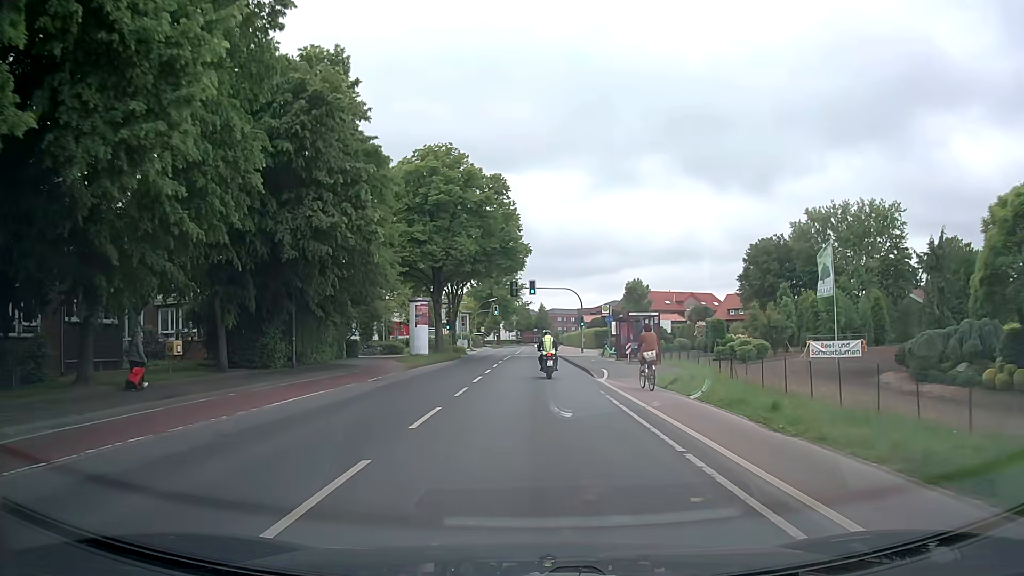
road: secondary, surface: asphalt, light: Day
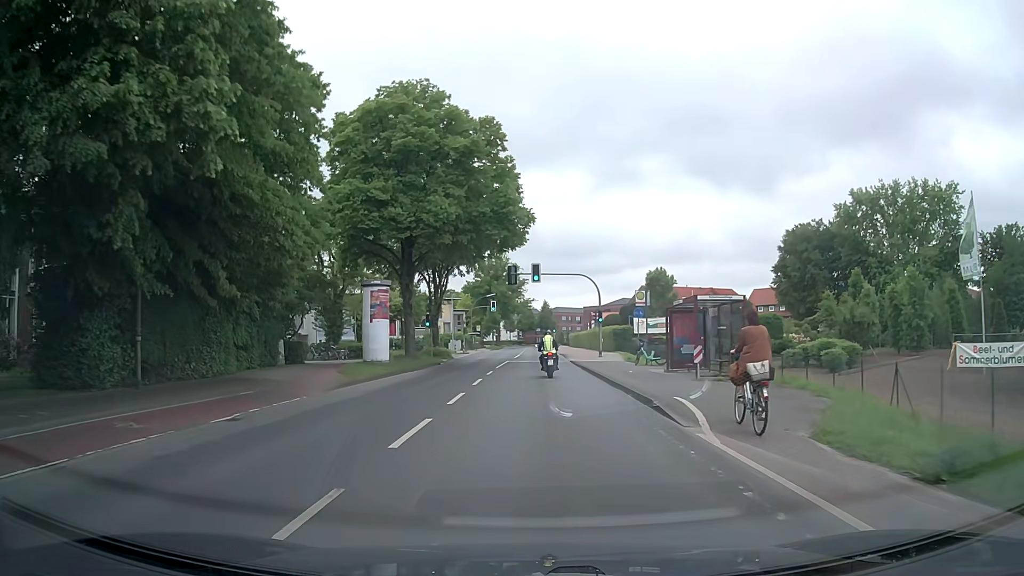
(0.0, +13.5) m; 0°
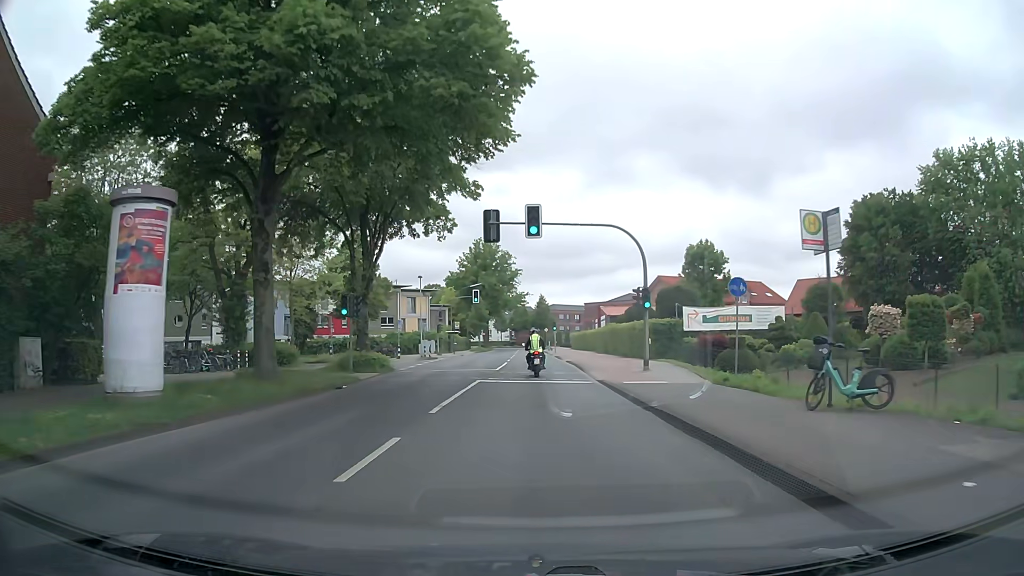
(+0.1, +20.4) m; +1°
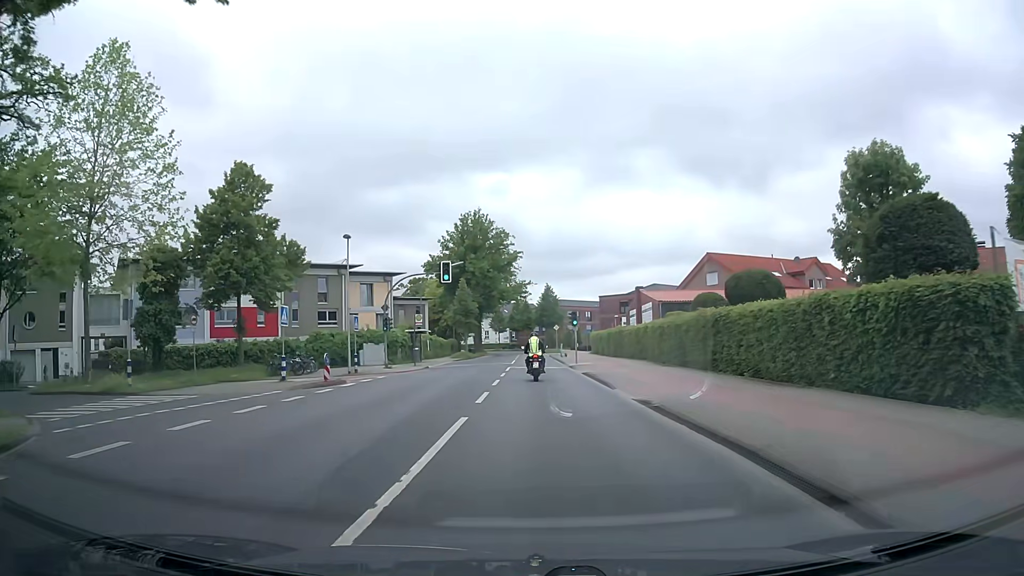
(-0.1, +26.8) m; 0°
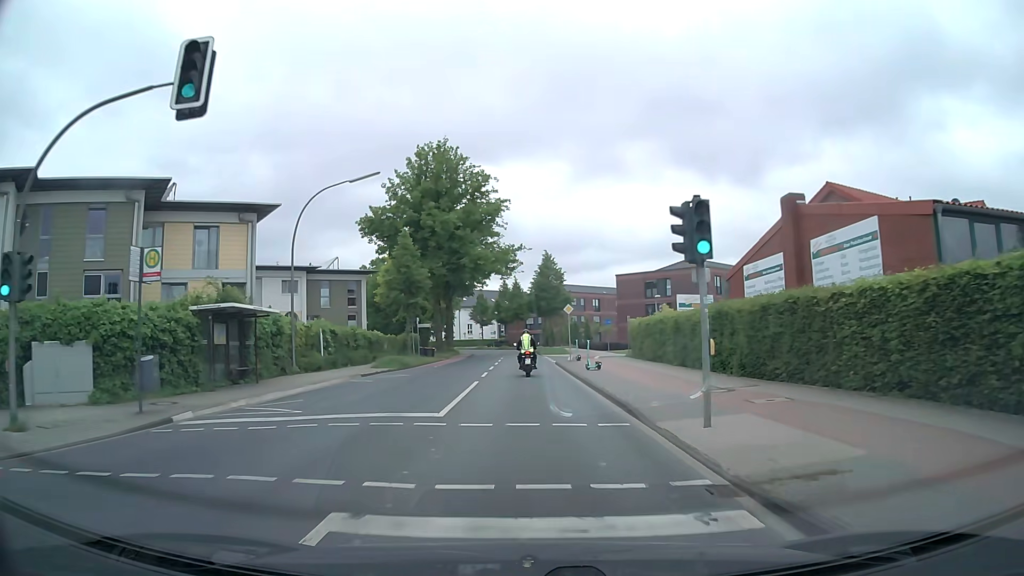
(+0.2, +32.8) m; 0°
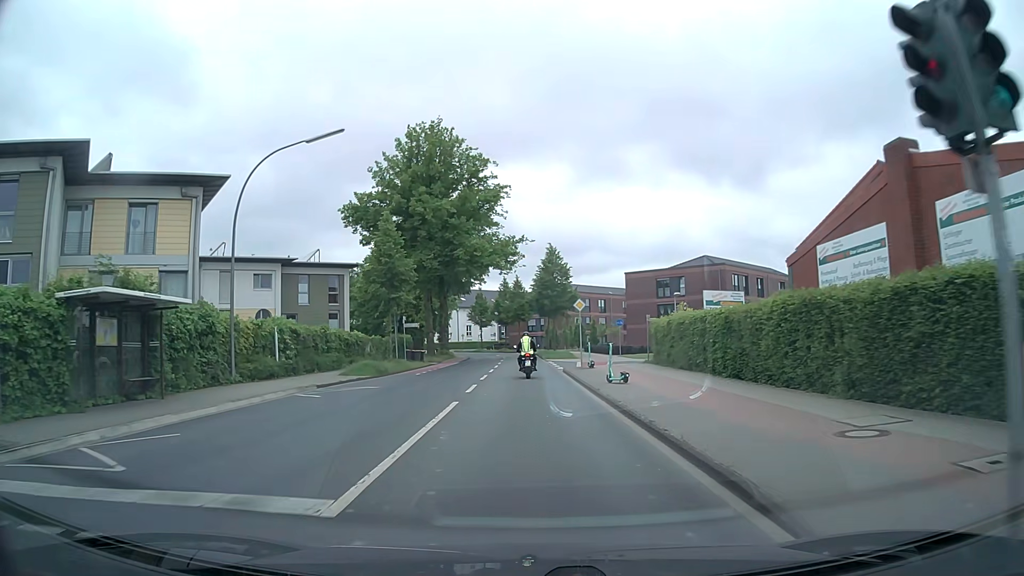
(0.0, +6.7) m; 0°
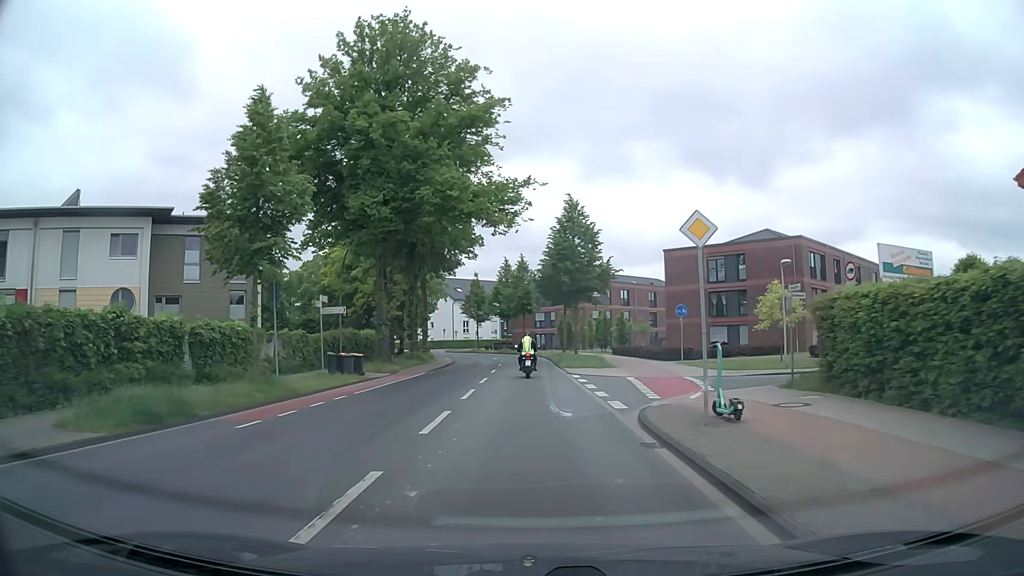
(0.0, +20.4) m; 0°
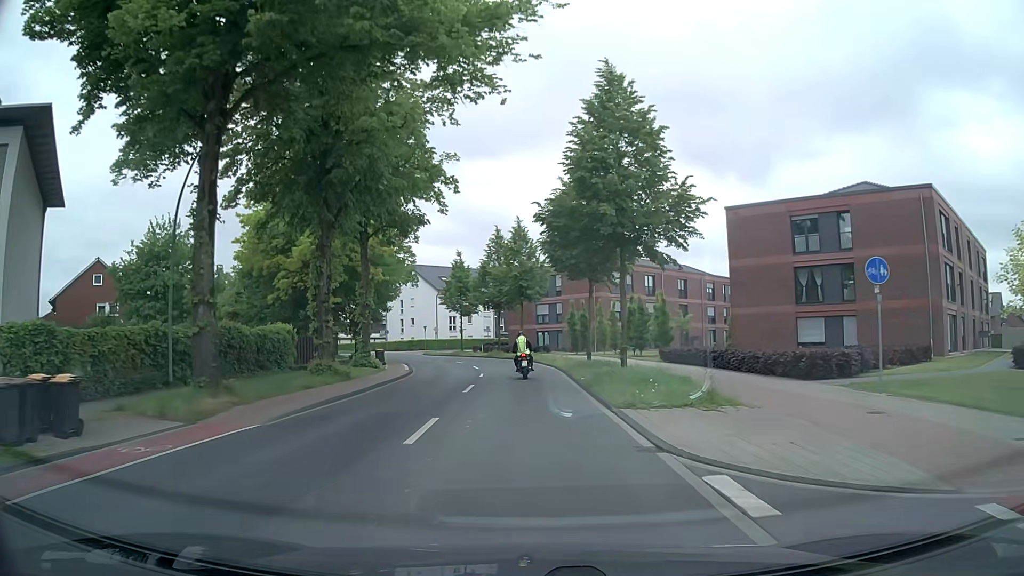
(-0.1, +20.5) m; 0°
(0, +10) (0, +20) (-1, +30) (-2, +40) (-4, +50) (-6, +59) (-10, +69) (-14, +78) (-19, +86) (-25, +94) m
